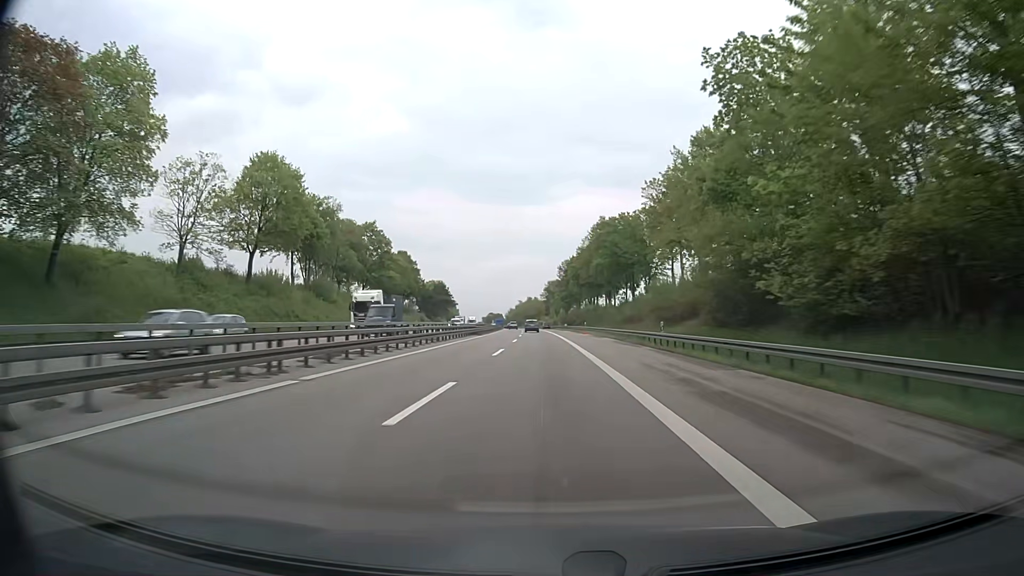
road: motorway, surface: asphalt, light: Day
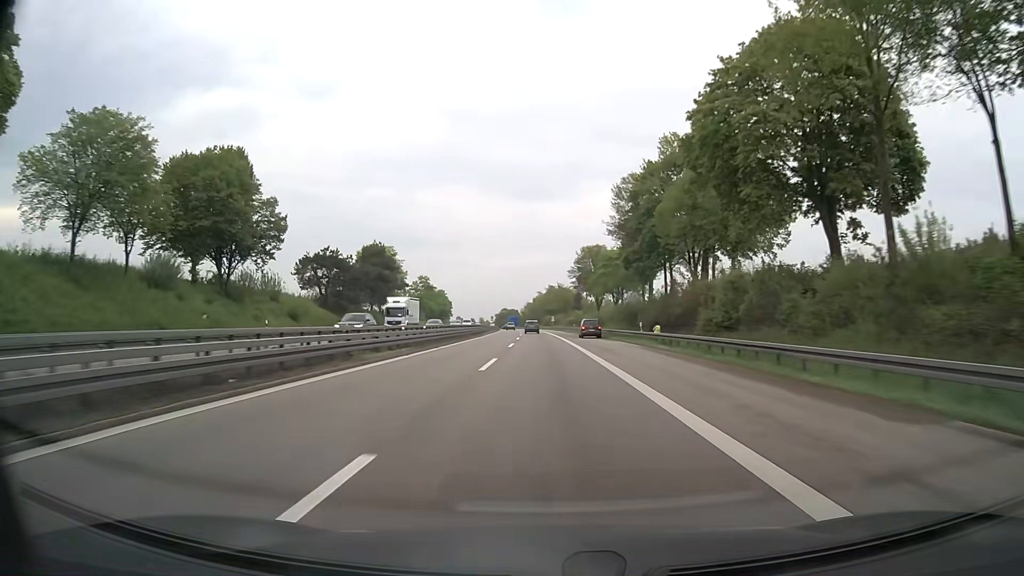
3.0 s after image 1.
(-2.0, +98.7) m; -2°
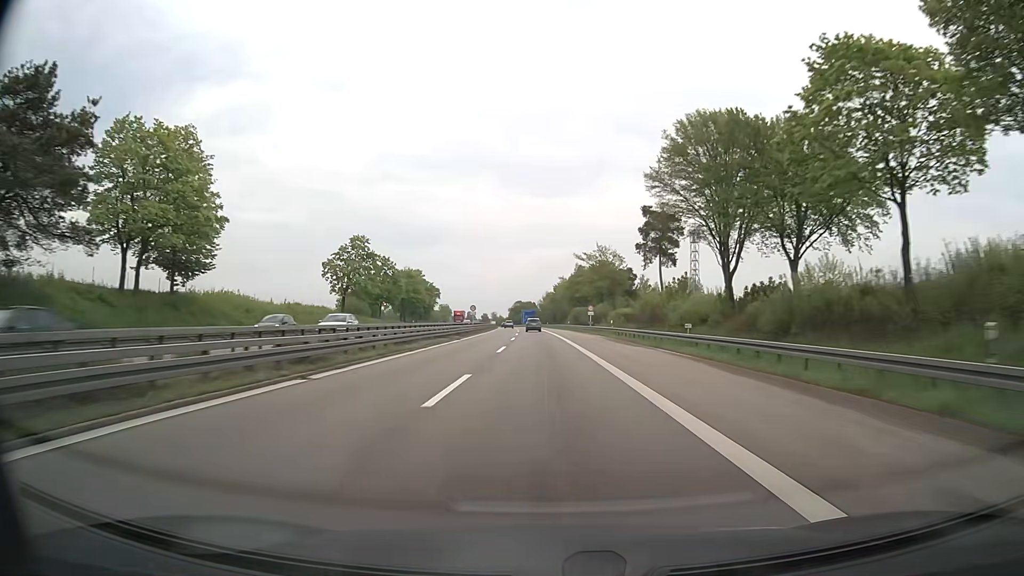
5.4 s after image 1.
(-1.5, +80.6) m; -2°
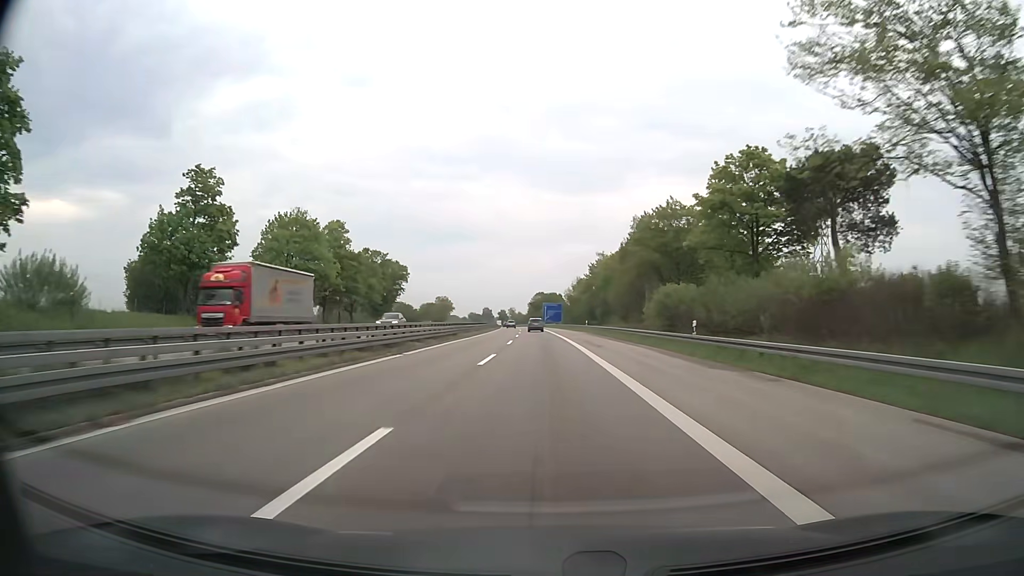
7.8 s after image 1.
(-1.6, +80.6) m; -2°
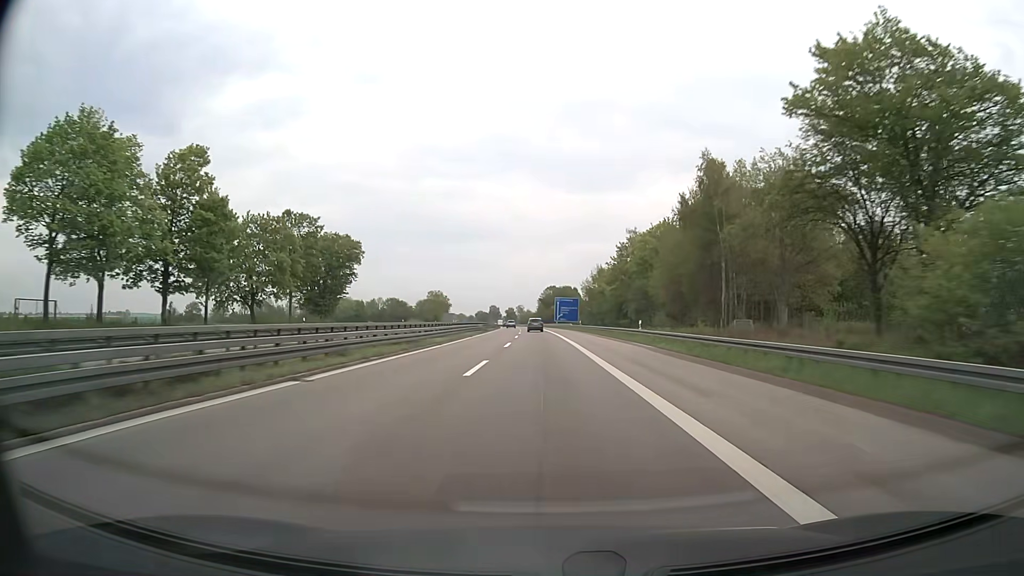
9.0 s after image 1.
(-0.4, +40.2) m; -1°
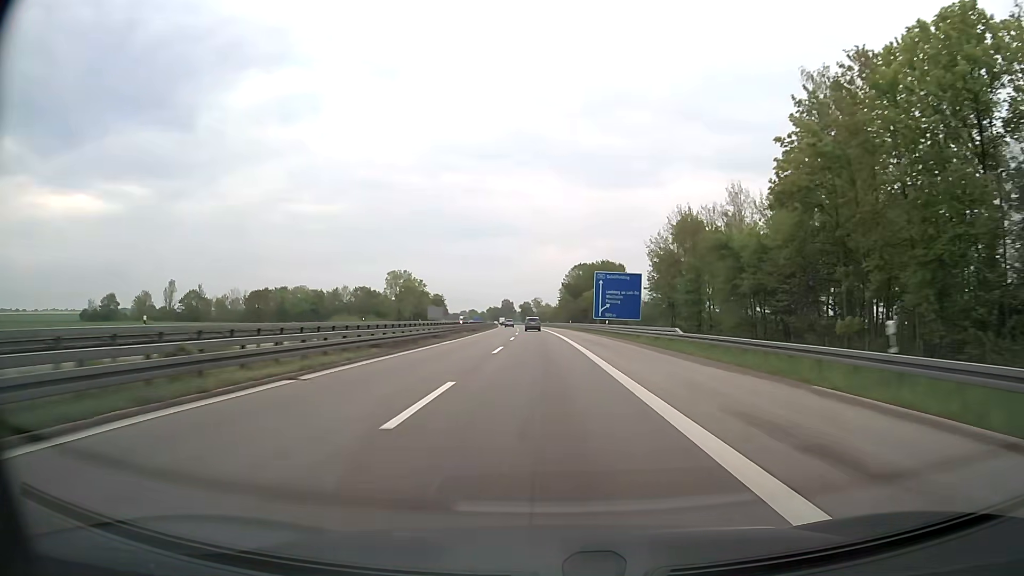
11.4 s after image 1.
(-1.4, +80.3) m; -2°
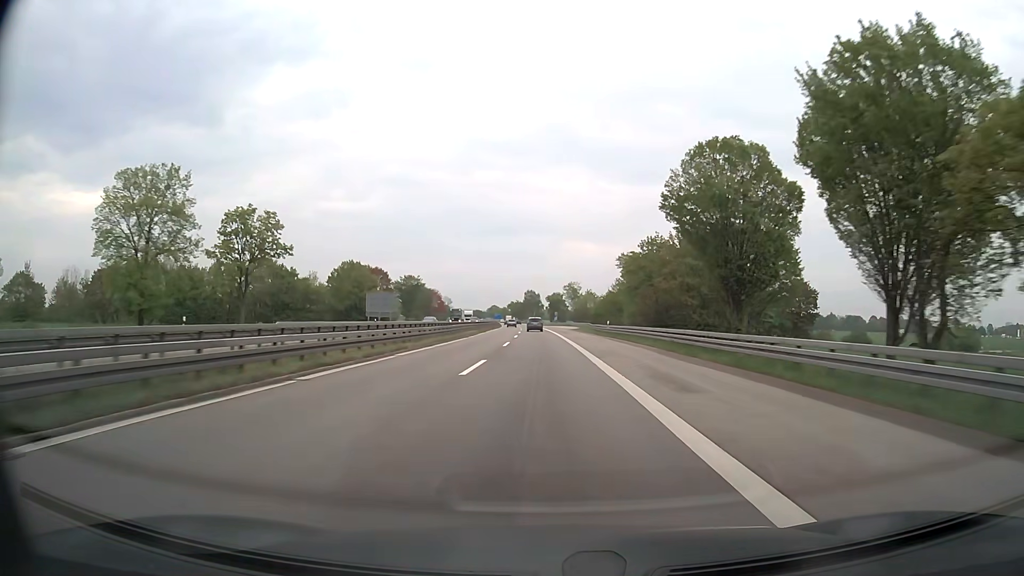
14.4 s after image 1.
(-2.1, +100.6) m; -3°
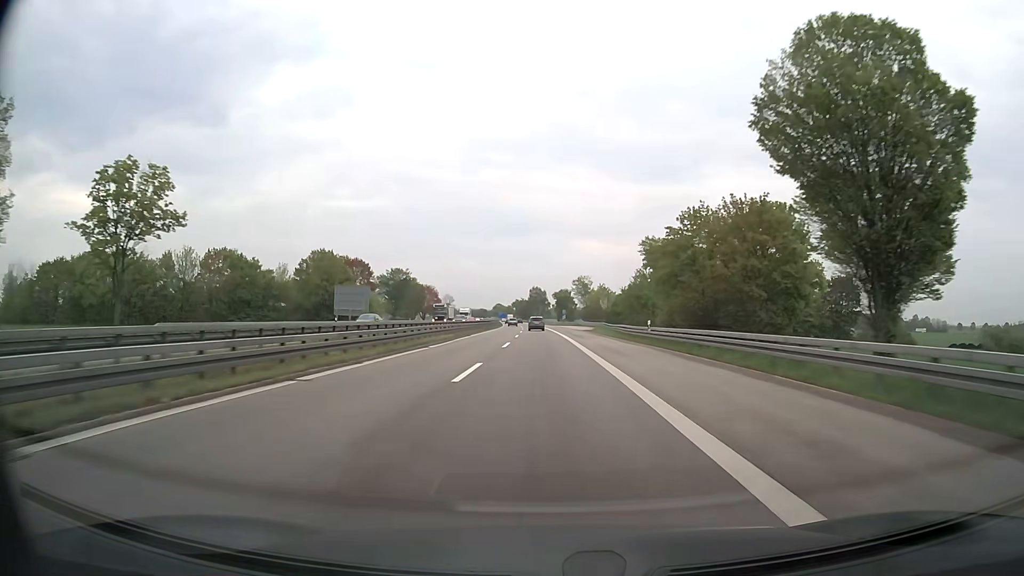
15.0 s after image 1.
(-0.1, +20.2) m; -1°
(0, +10) (0, +20) (0, +30) (0, +40) (0, +50) (-1, +60) (-1, +70) (-1, +80) (-1, +90) (-2, +100) m
